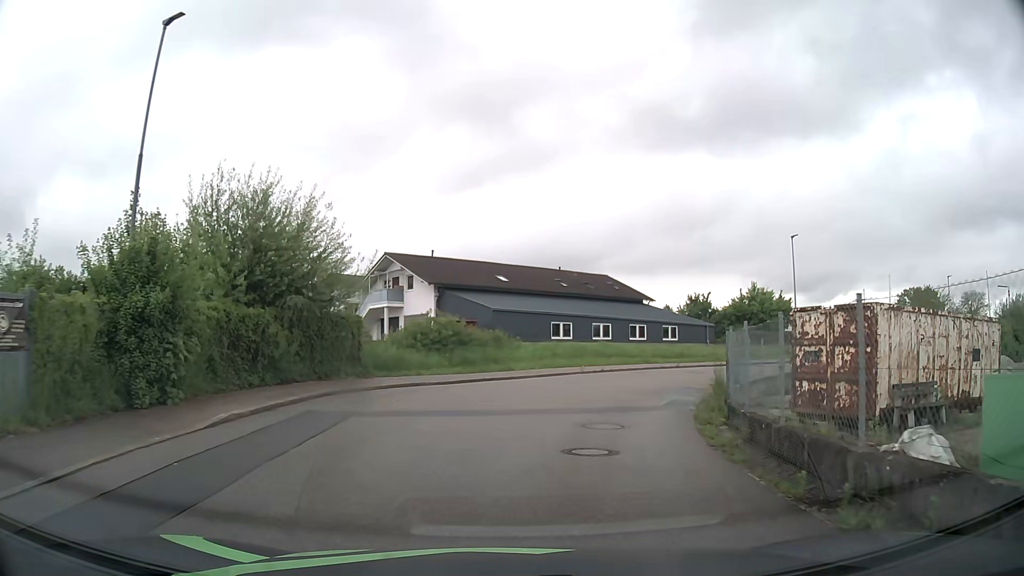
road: residential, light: Day
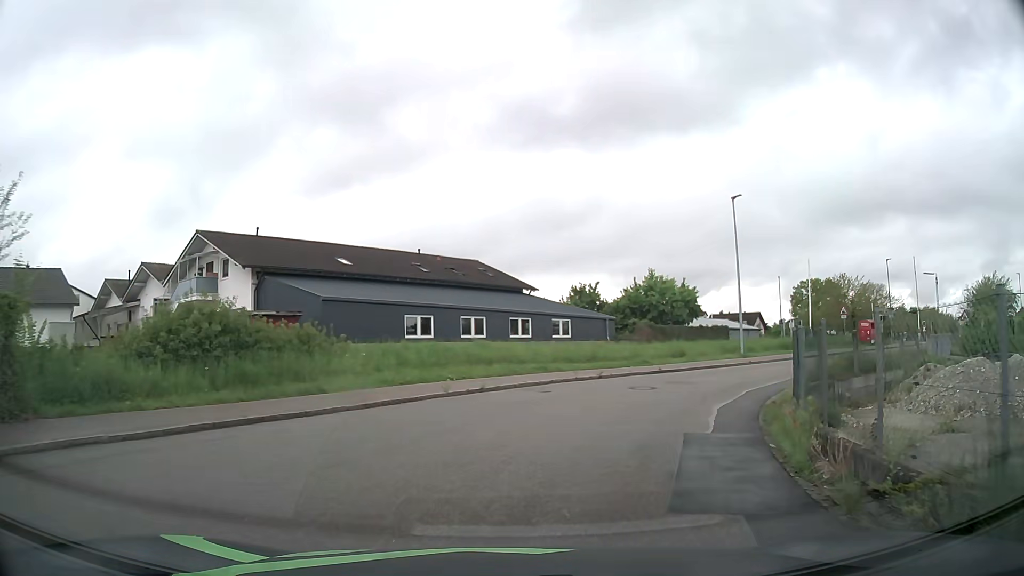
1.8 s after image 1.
(+1.0, +12.2) m; +10°
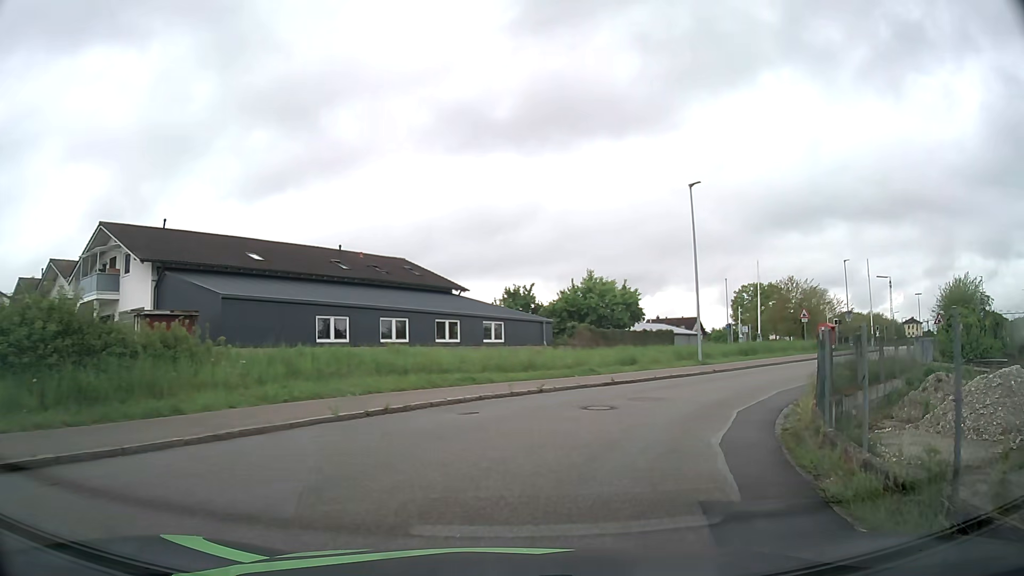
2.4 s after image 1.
(+0.2, +4.1) m; +5°
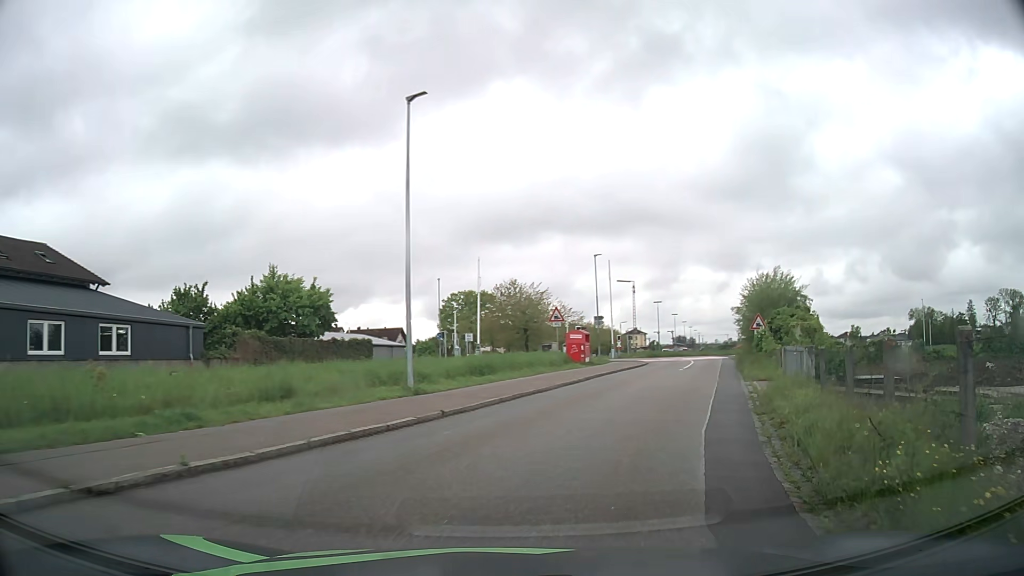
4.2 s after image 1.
(+2.6, +12.3) m; +25°
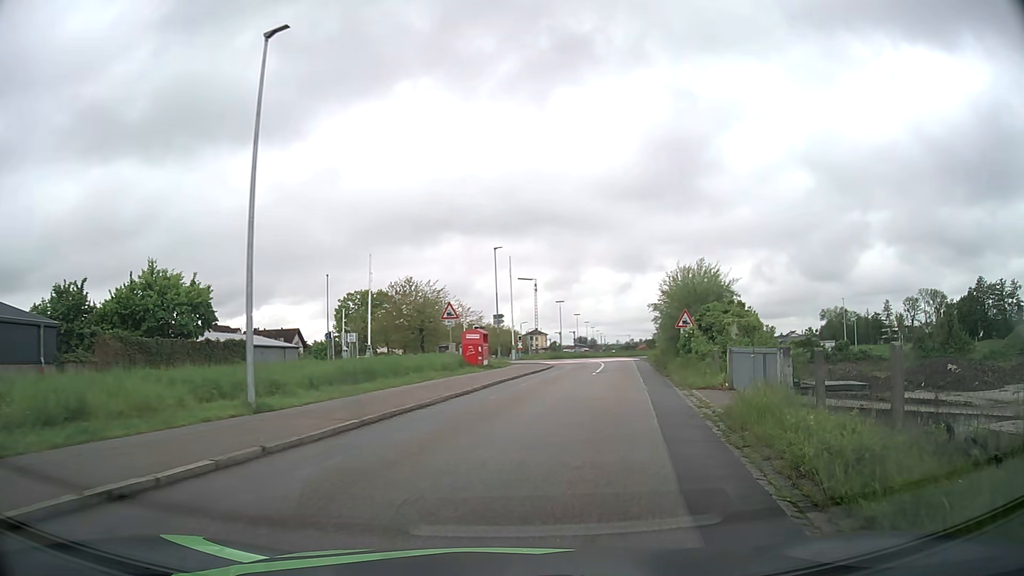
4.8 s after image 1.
(+0.3, +4.4) m; +8°
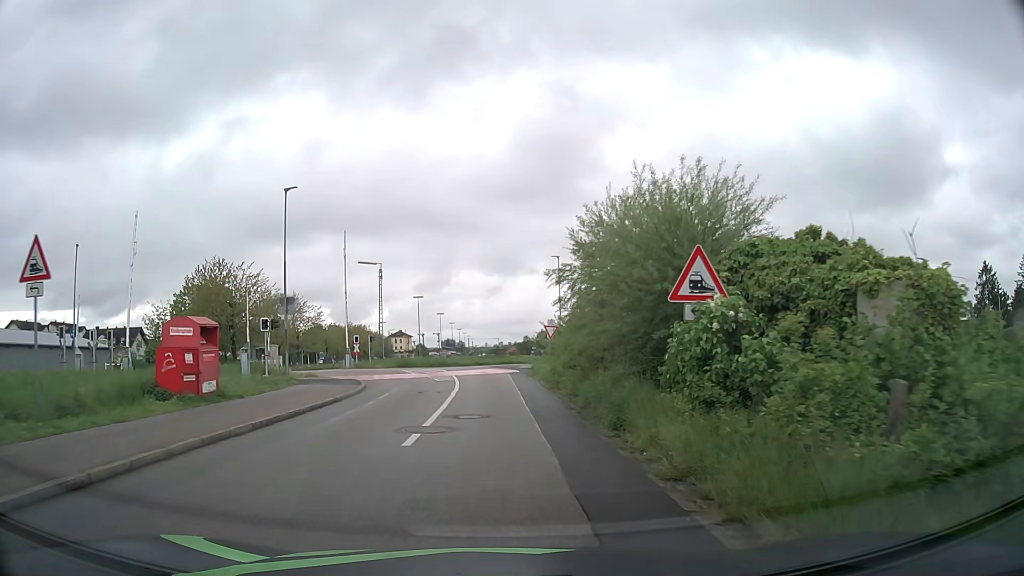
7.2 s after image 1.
(+3.1, +19.1) m; +12°
